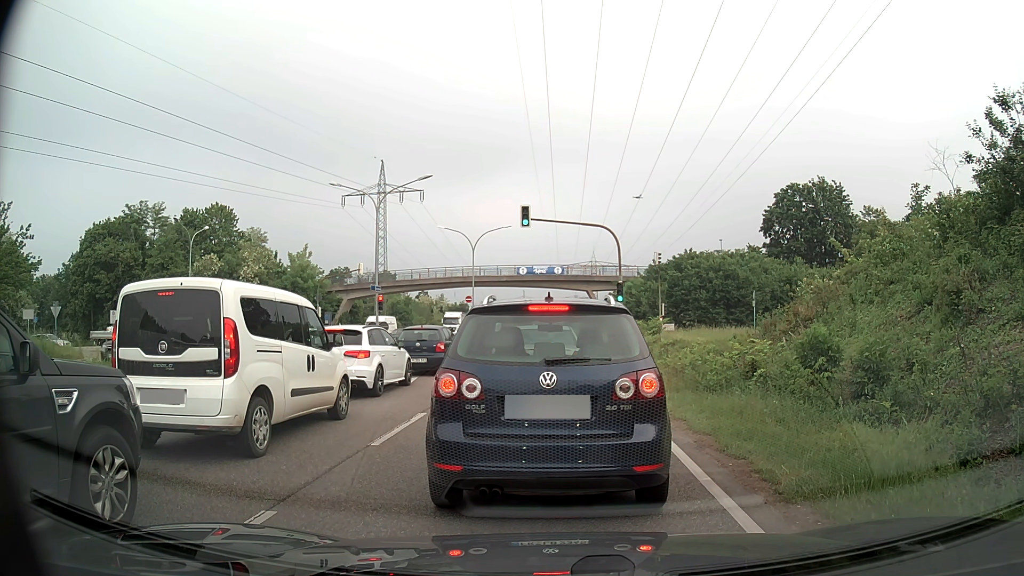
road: primary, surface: asphalt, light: Day
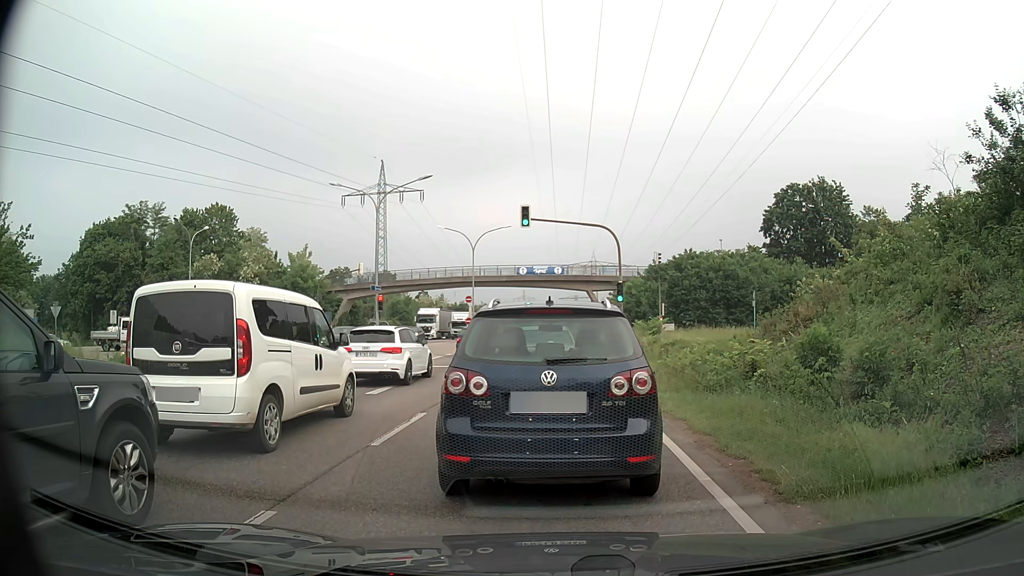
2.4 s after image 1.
(0.0, 0.0) m; 0°
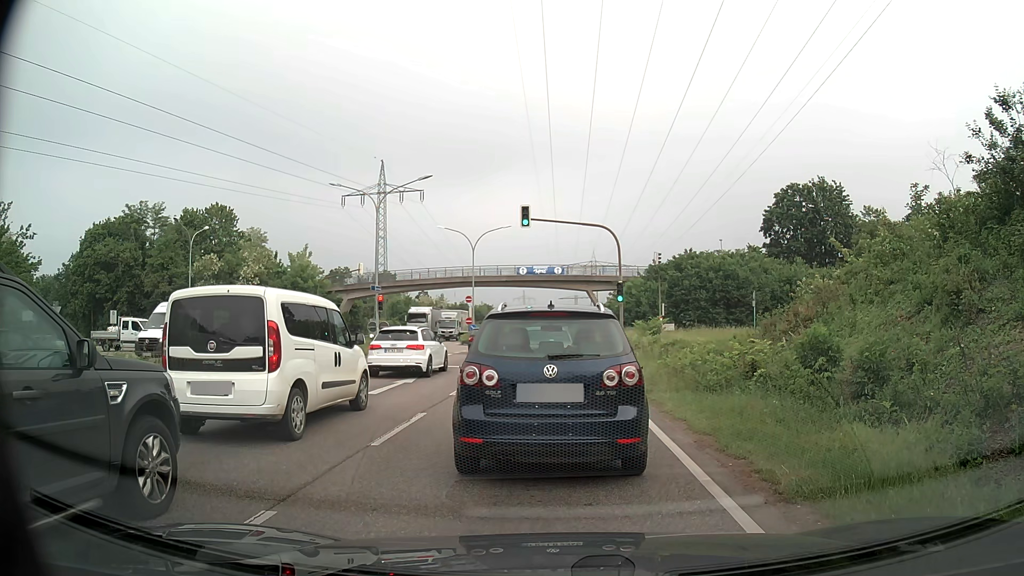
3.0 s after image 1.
(0.0, 0.0) m; 0°
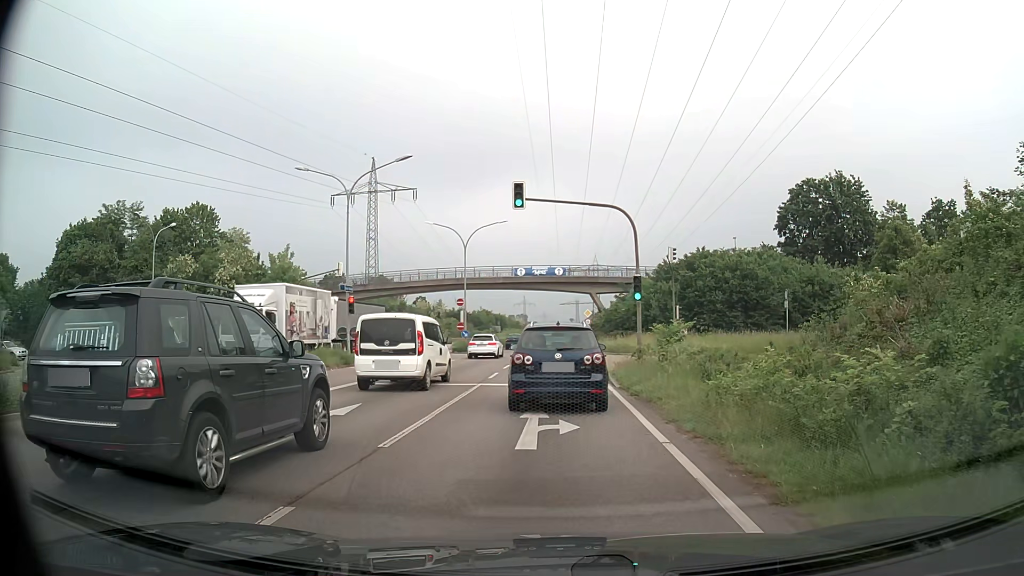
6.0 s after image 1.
(-0.2, +6.2) m; -2°
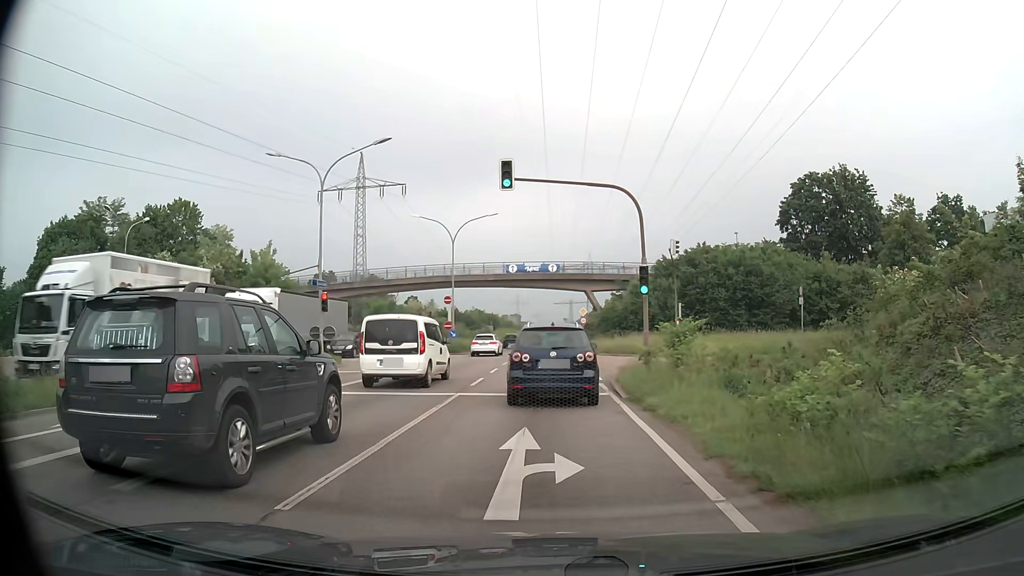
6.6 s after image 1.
(0.0, +3.2) m; 0°
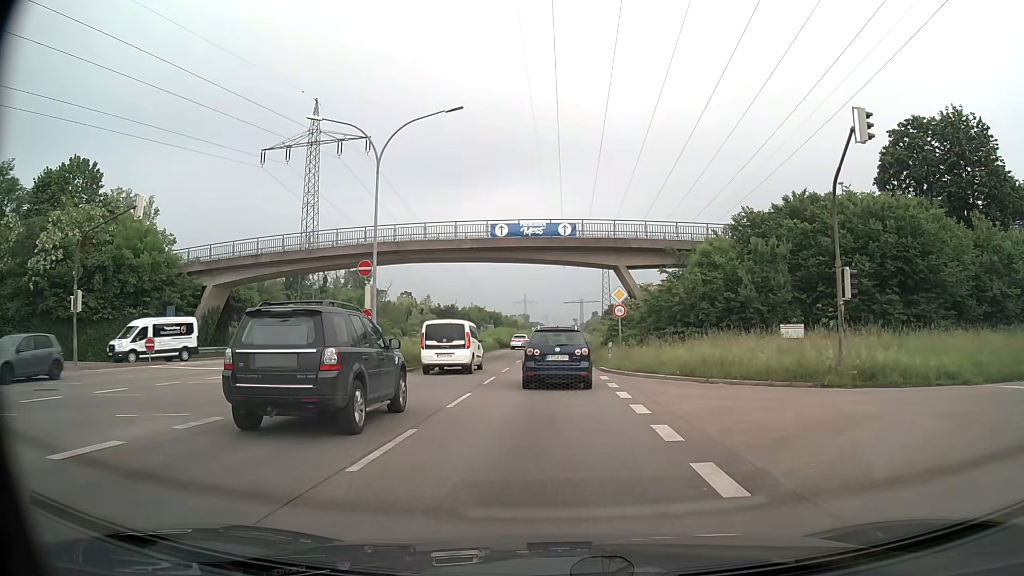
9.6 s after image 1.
(0.0, +24.1) m; 0°
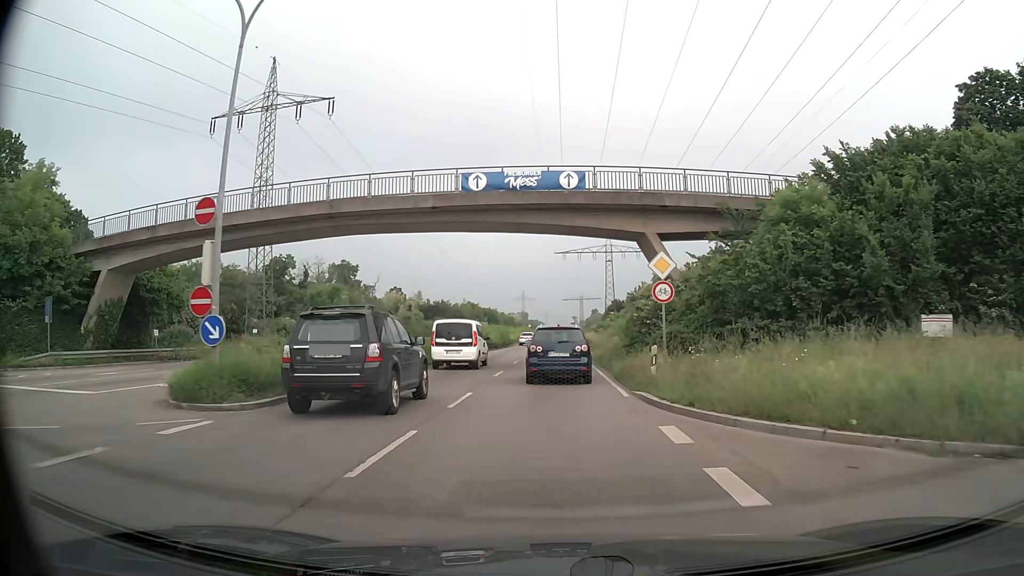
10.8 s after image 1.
(0.0, +12.5) m; 0°
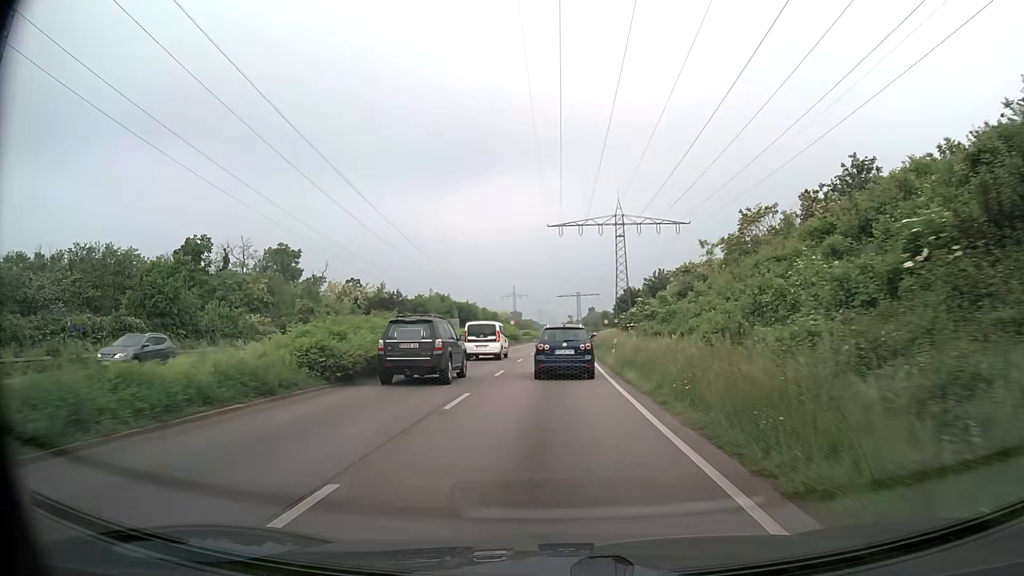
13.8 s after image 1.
(+0.1, +36.8) m; 0°
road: trunk
(0, +10) (0, +20) (0, +30) (0, +40) (+1, +50) (+1, +60) (+2, +70) (+3, +80) (+3, +90) (+4, +100) m
